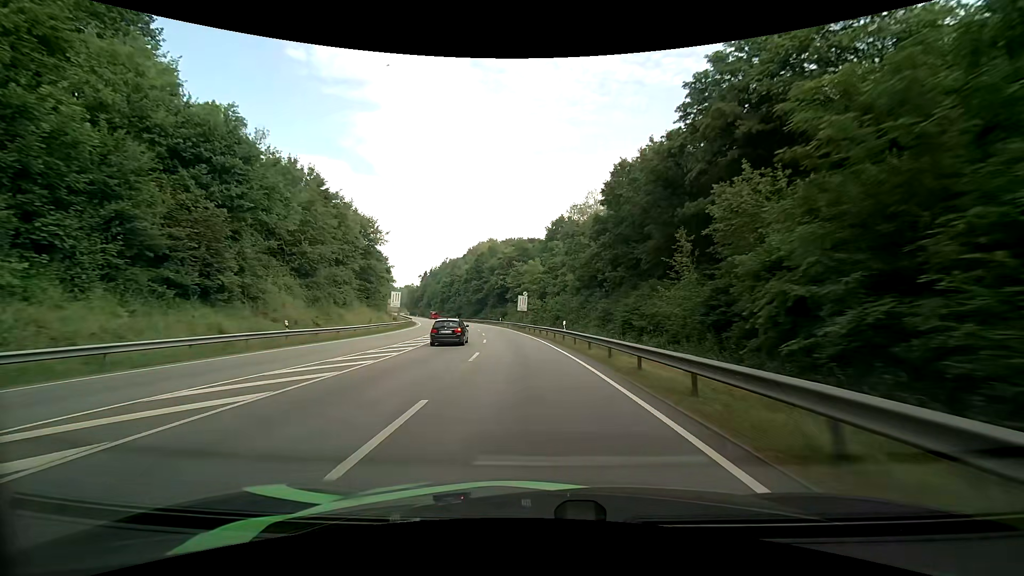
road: primary_link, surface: asphalt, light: Day
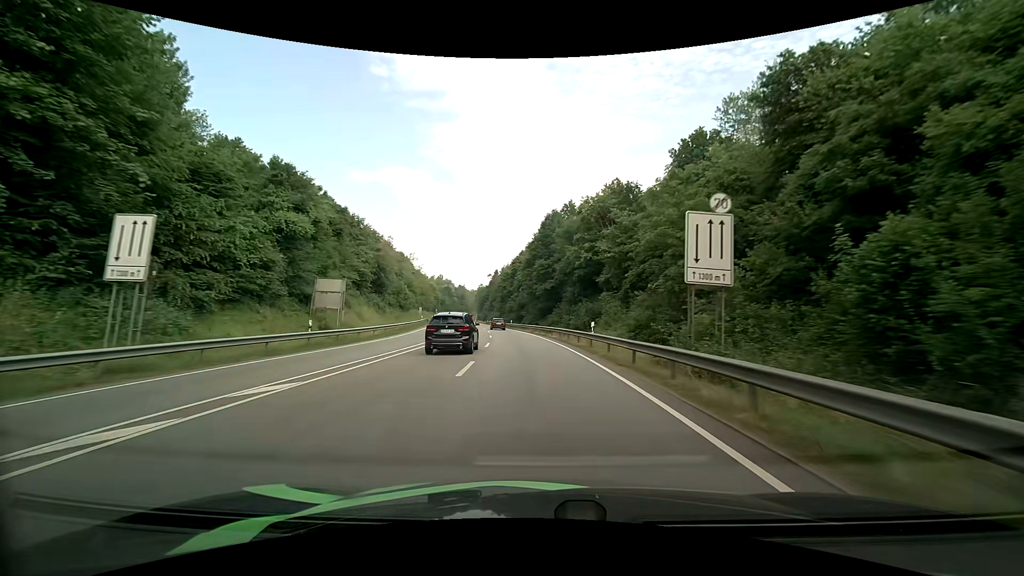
(-3.8, +53.5) m; -9°
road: primary
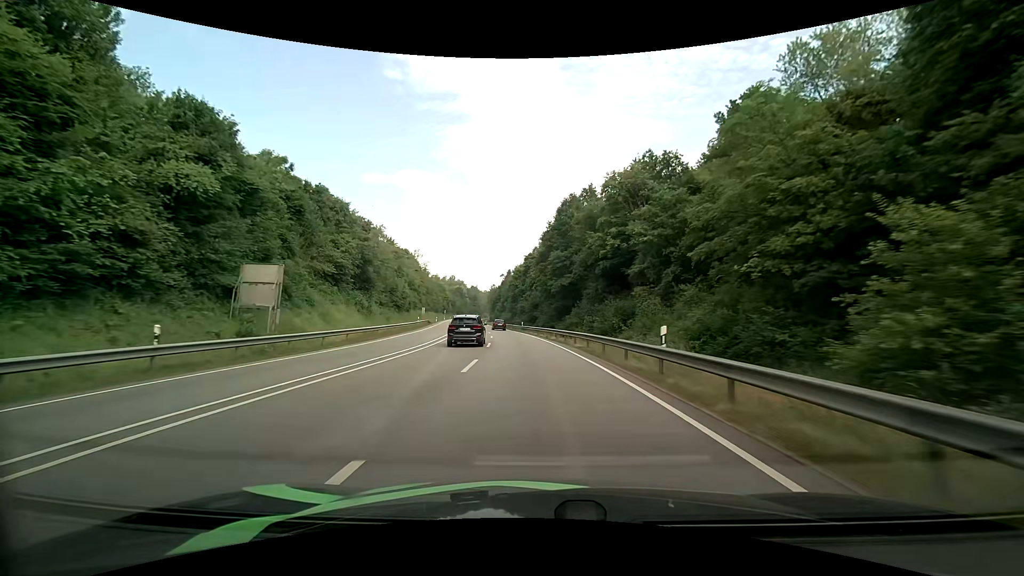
(-0.2, +11.1) m; -2°
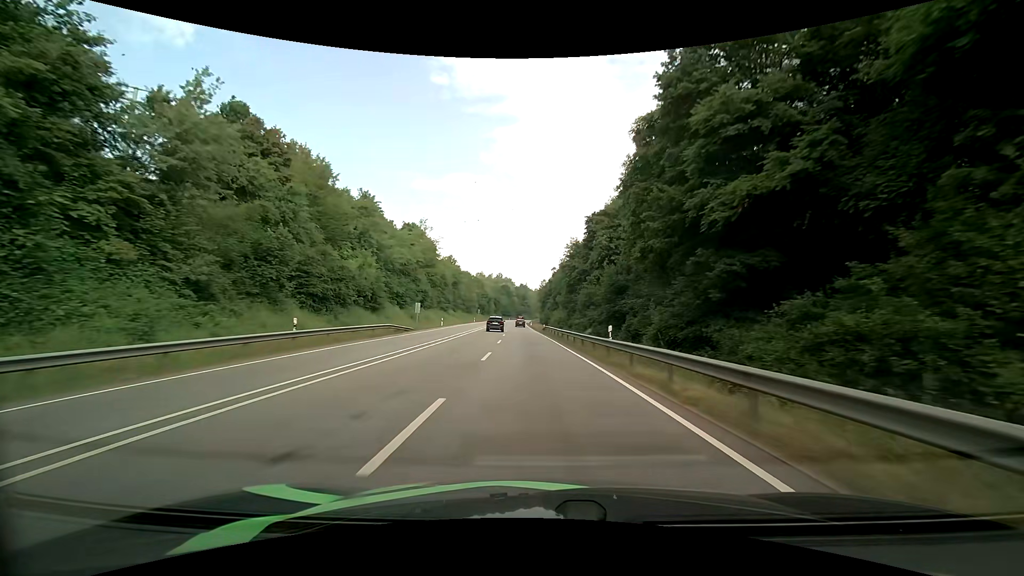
(-2.6, +45.1) m; -6°
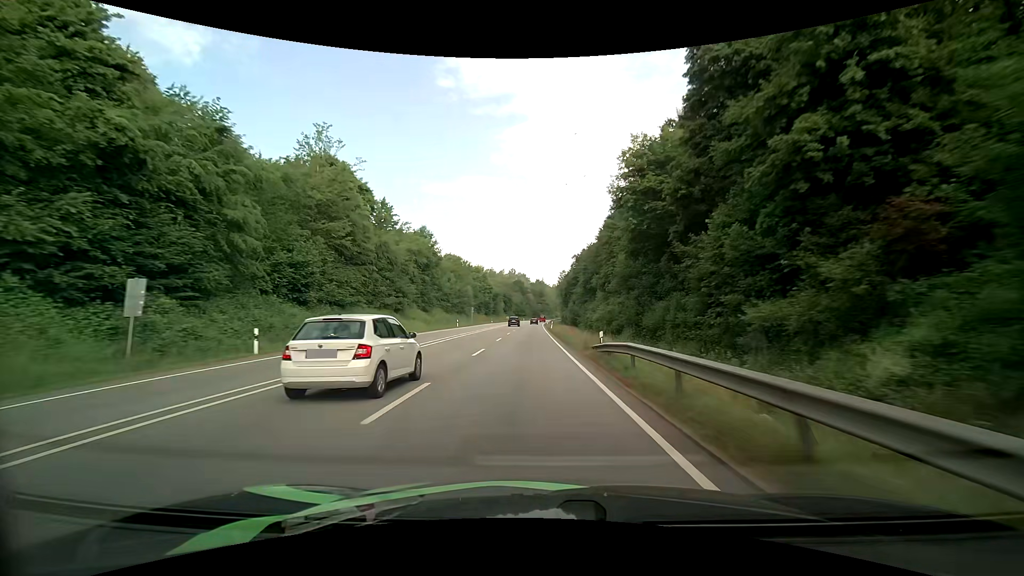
(-1.0, +46.8) m; -2°
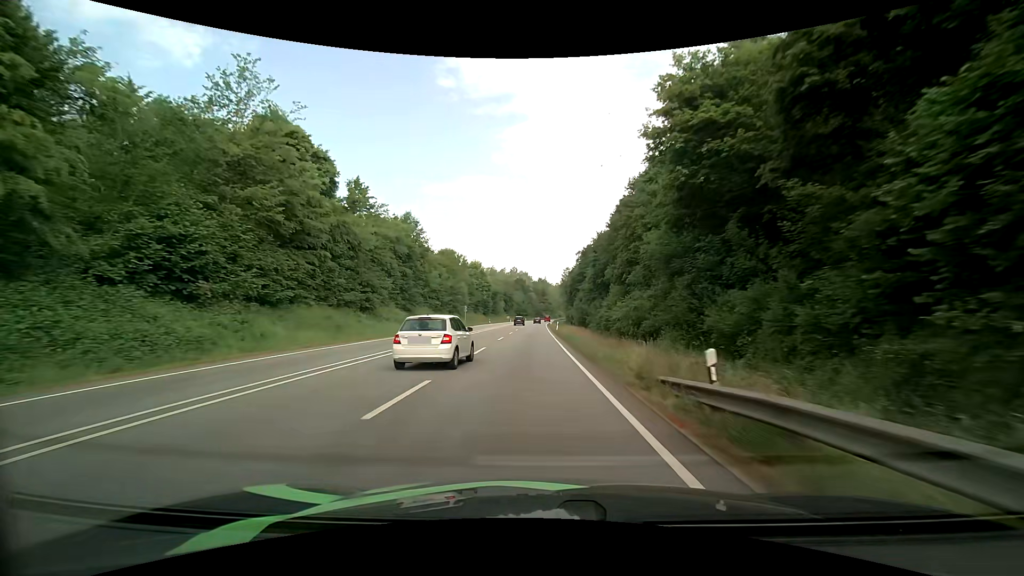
(0.0, +11.9) m; 0°
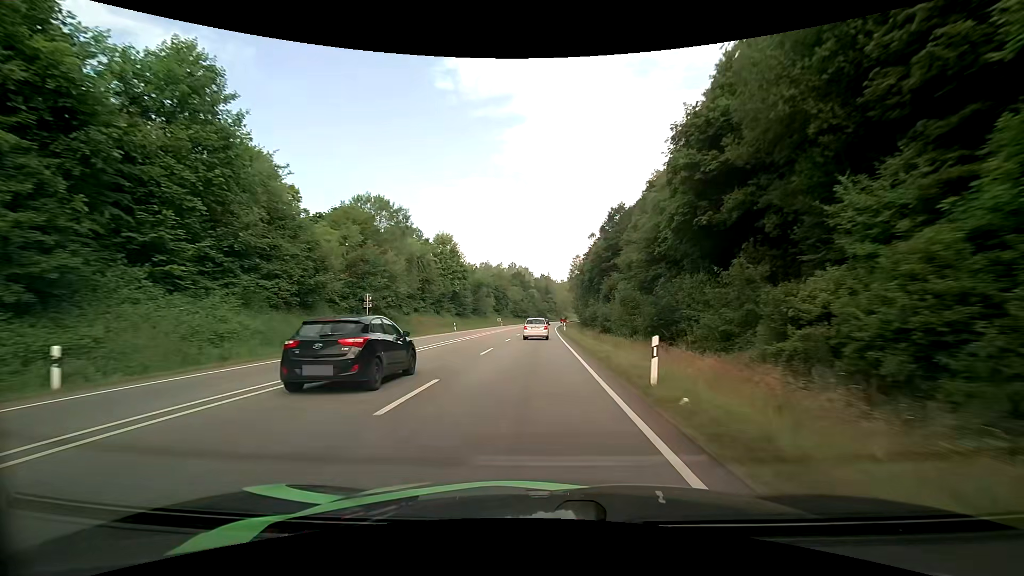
(-0.4, +48.5) m; 0°
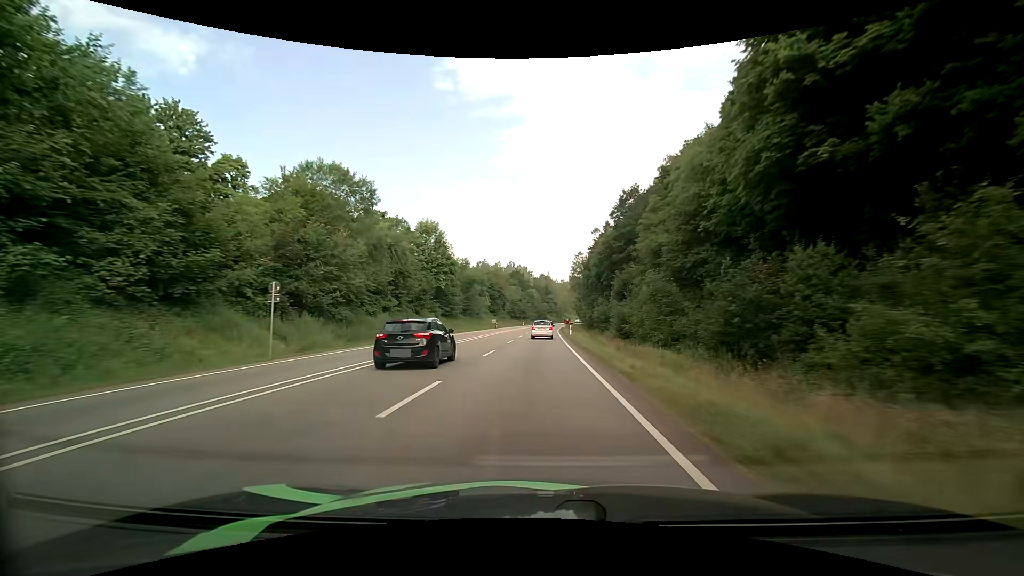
(-0.1, +12.3) m; 0°
(0, +10) (0, +20) (0, +30) (0, +40) (0, +50) (+1, +60) (+1, +70) (+1, +80) (+1, +90) (+2, +100) m
